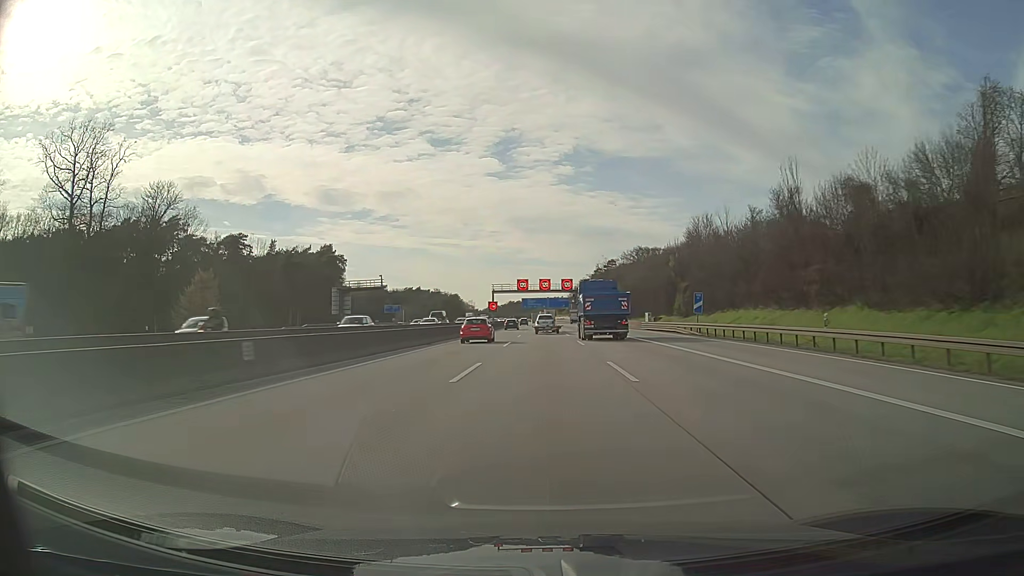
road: motorway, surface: asphalt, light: Day
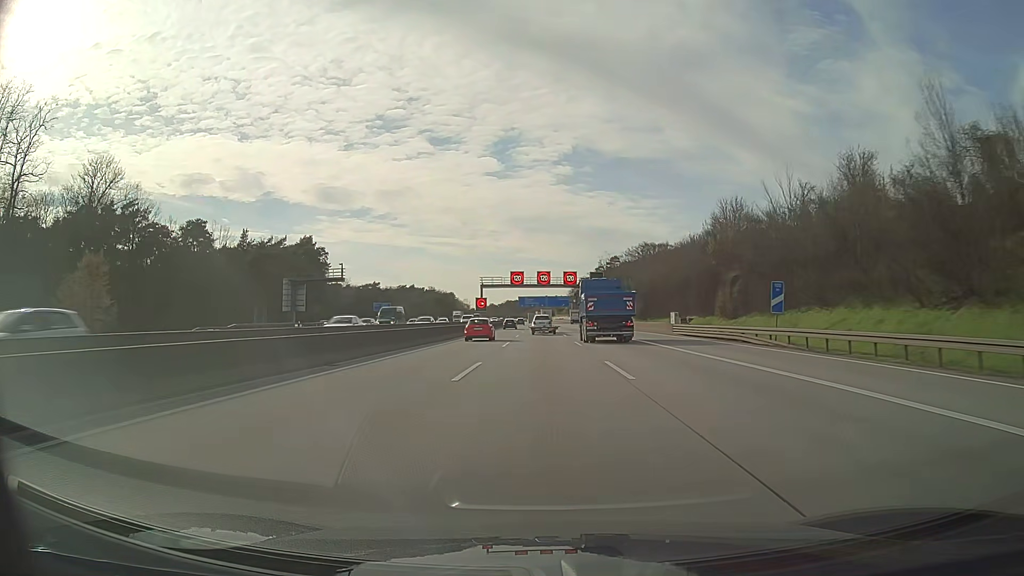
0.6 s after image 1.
(0.0, +17.6) m; 0°
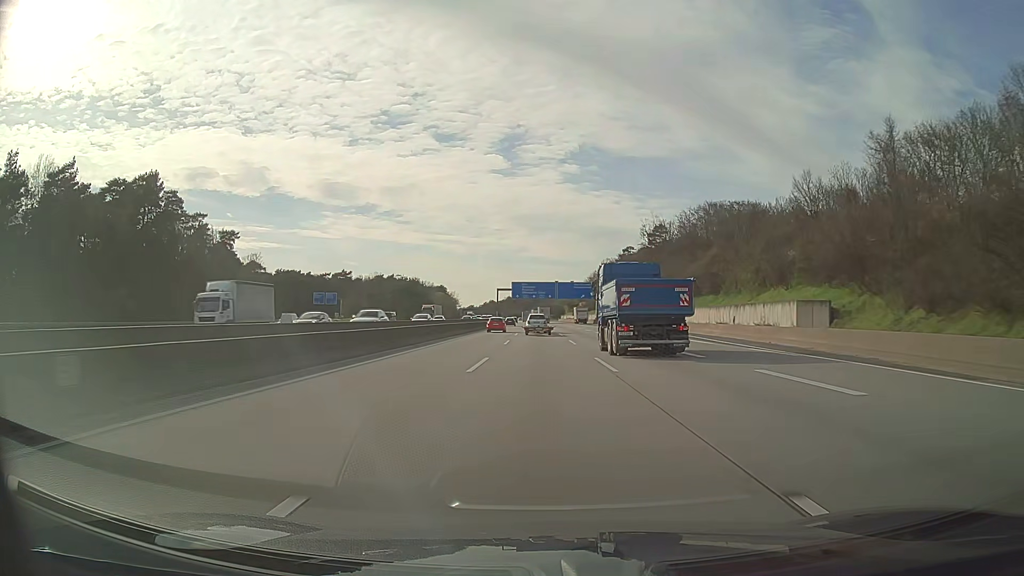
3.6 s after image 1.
(-0.3, +87.6) m; 0°
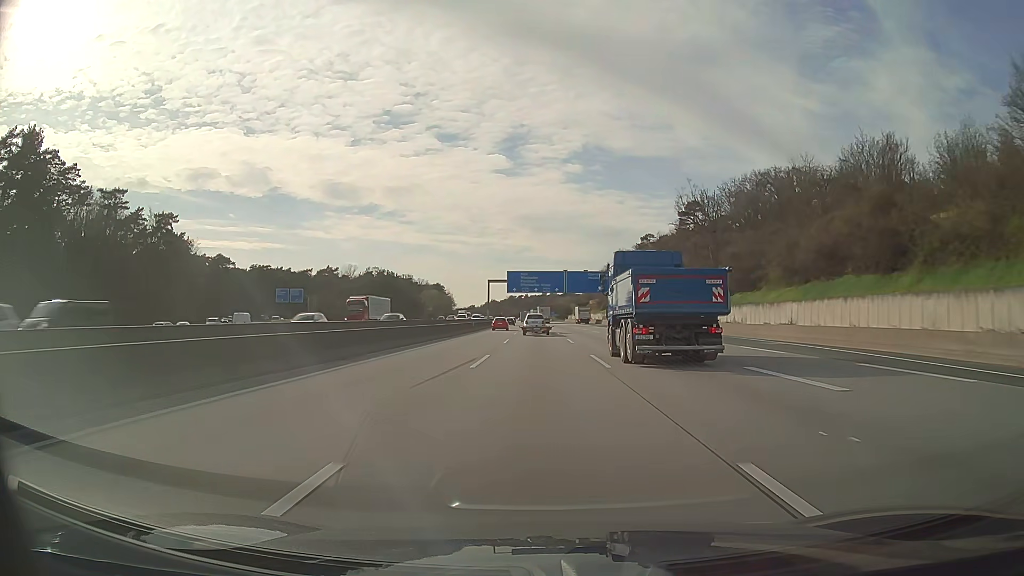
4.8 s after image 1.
(-0.1, +34.9) m; 0°
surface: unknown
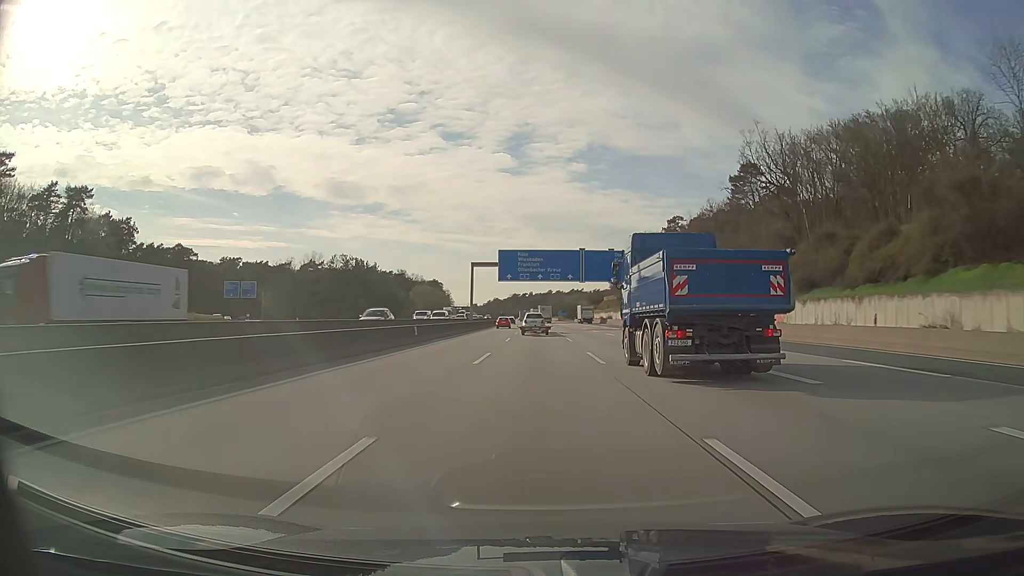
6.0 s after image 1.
(-0.1, +34.8) m; 0°
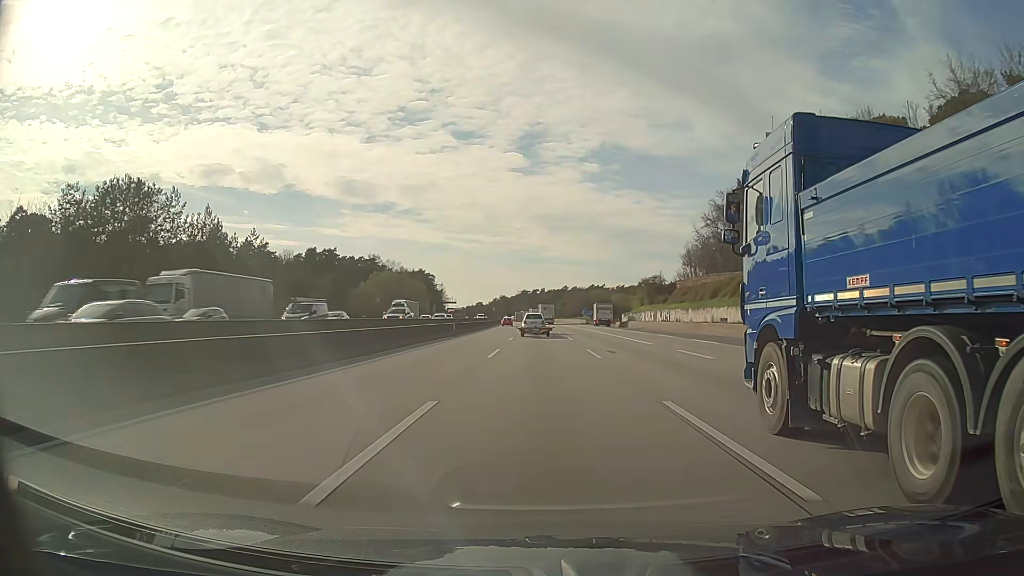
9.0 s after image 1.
(-0.9, +86.6) m; -1°
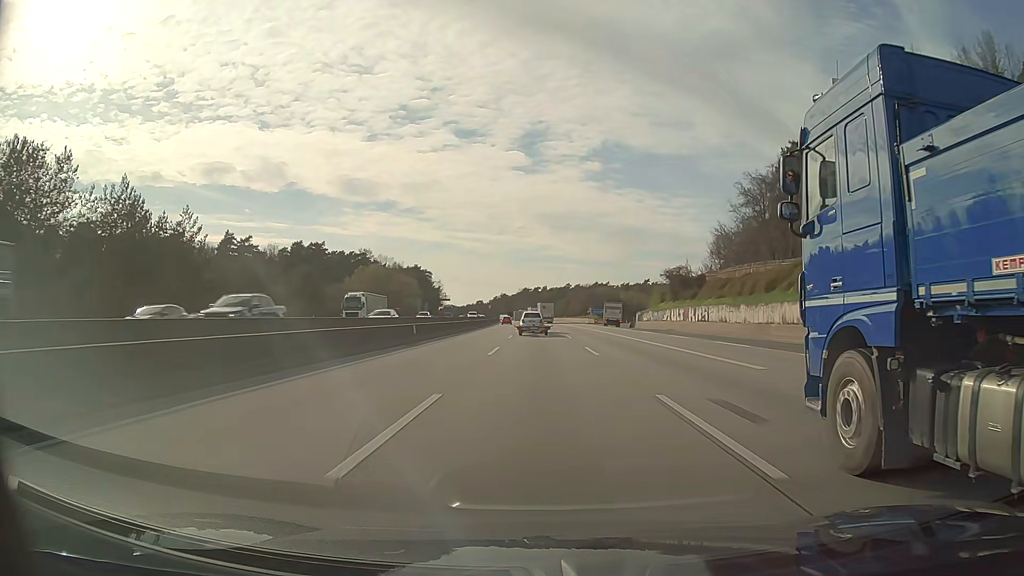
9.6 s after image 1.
(+0.1, +17.2) m; 0°
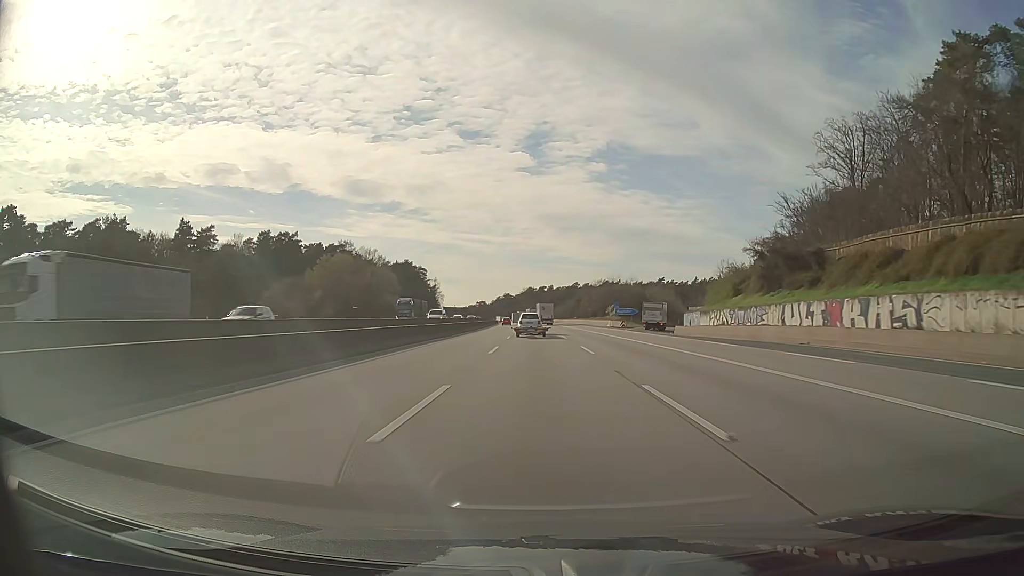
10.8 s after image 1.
(-0.1, +34.4) m; 0°
